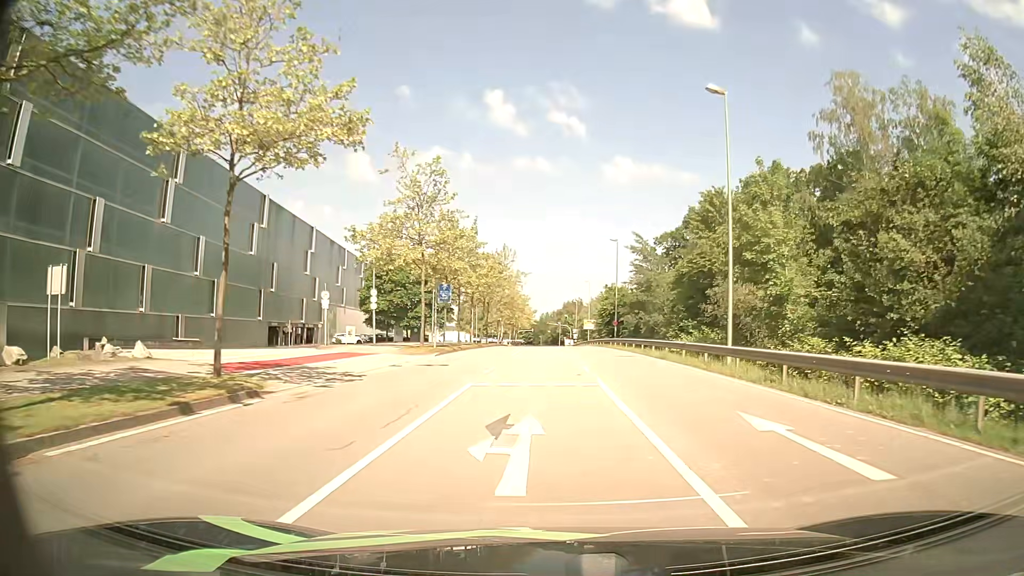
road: secondary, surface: asphalt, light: Day
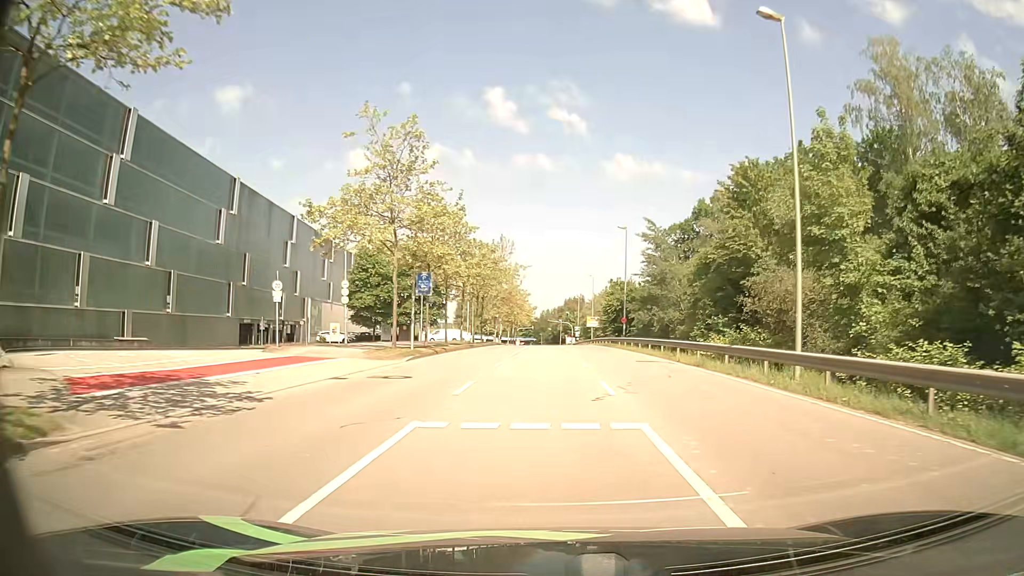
(0.0, +6.7) m; 0°
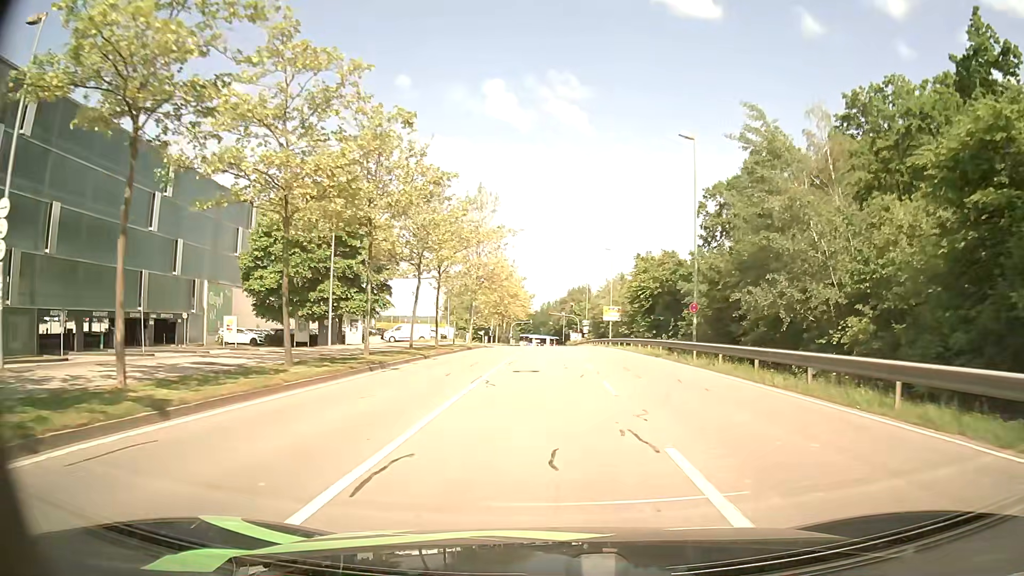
(0.0, +27.1) m; 0°
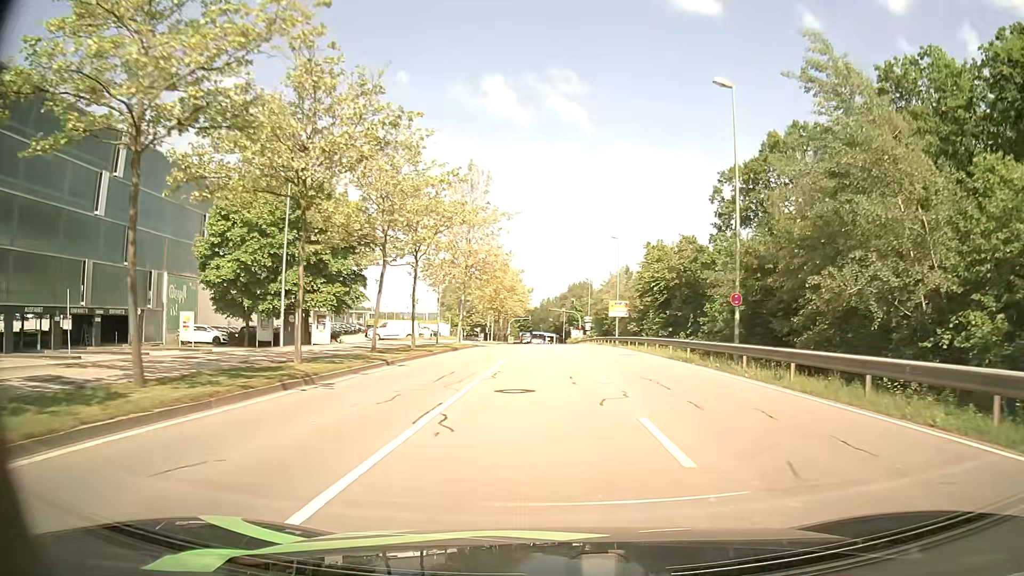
(0.0, +6.8) m; 0°
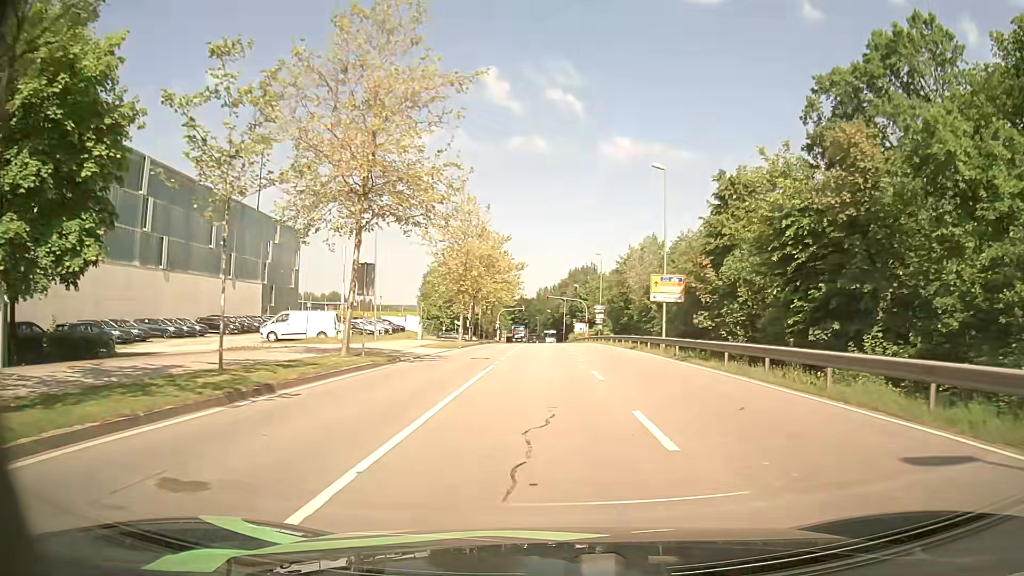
(0.0, +26.3) m; +1°
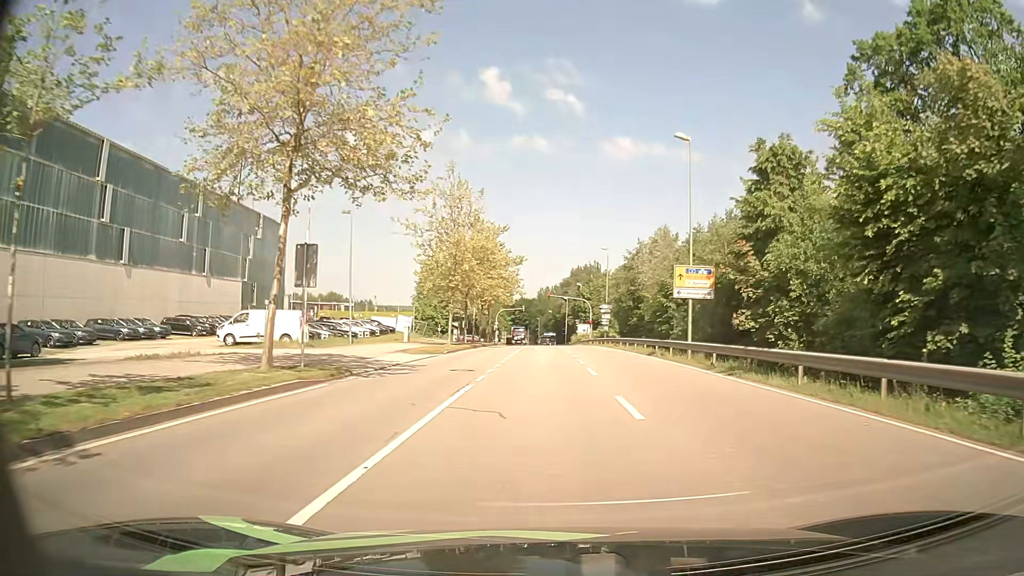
(-0.1, +6.4) m; -1°
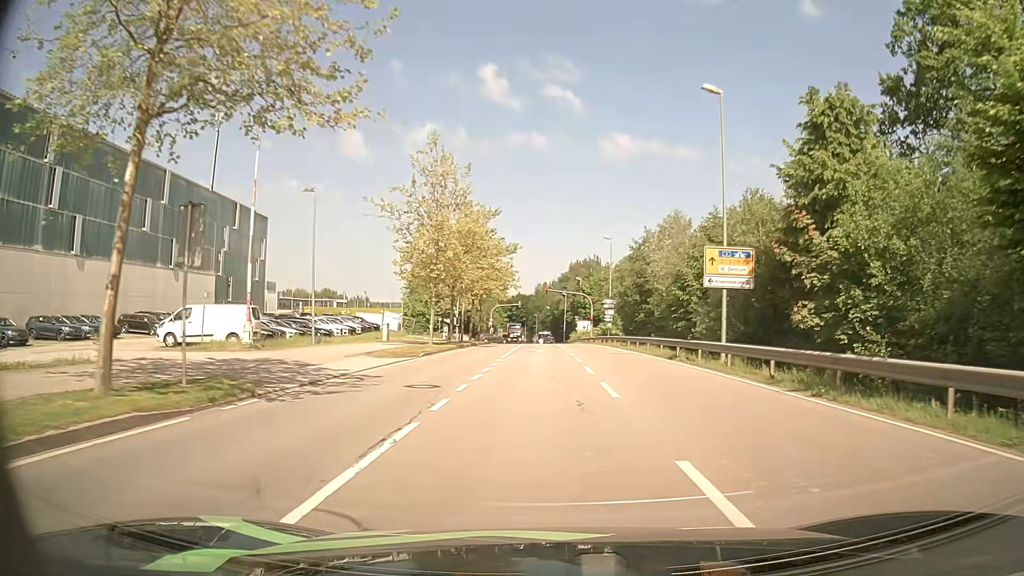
(0.0, +6.3) m; 0°
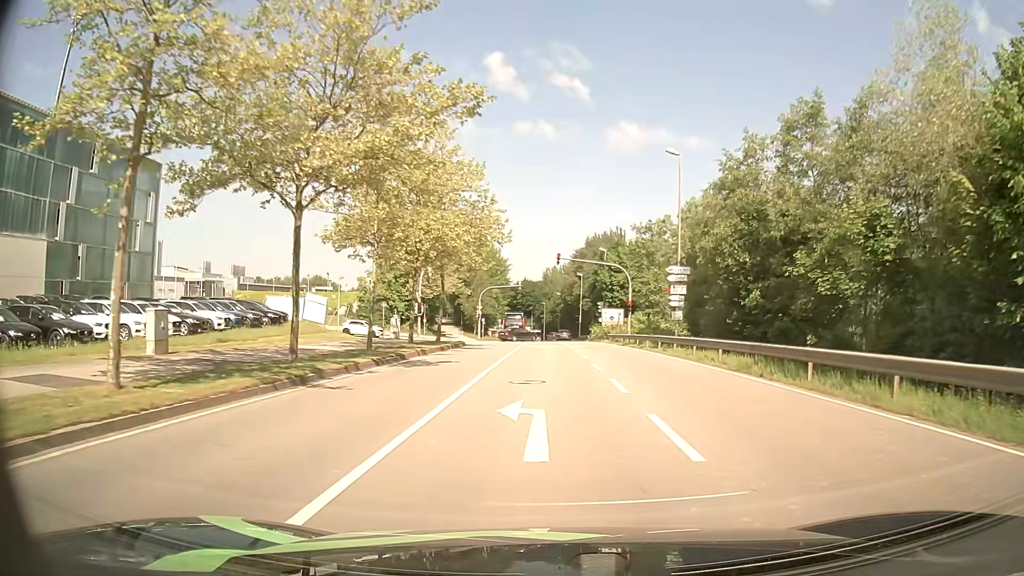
(-0.1, +29.9) m; -1°
(0, +10) (0, +20) (0, +30) (0, +40) (0, +50) (0, +60) (-6, +68) (-15, +69) (-25, +69) (-35, +69) m
